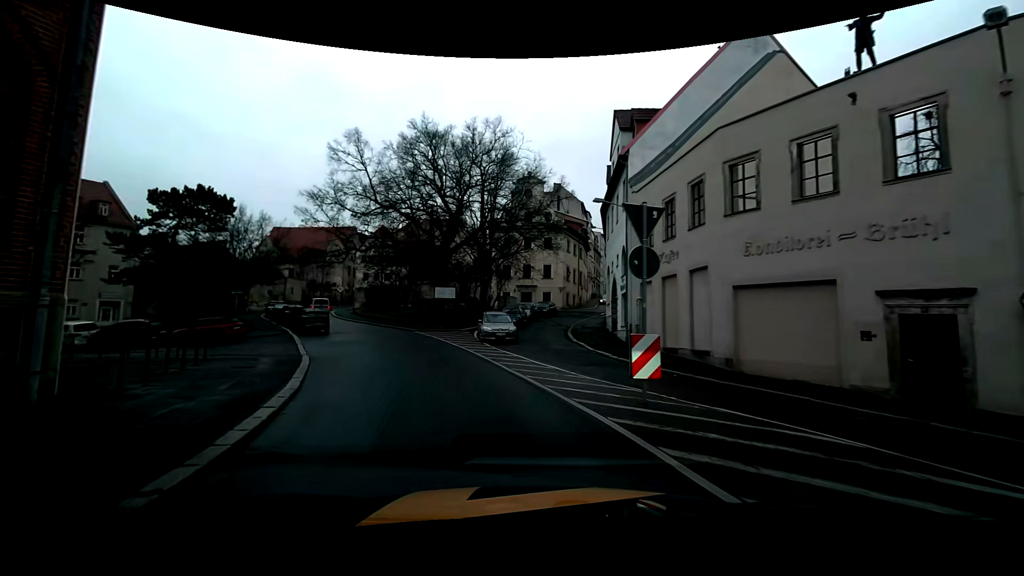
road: primary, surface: asphalt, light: Day
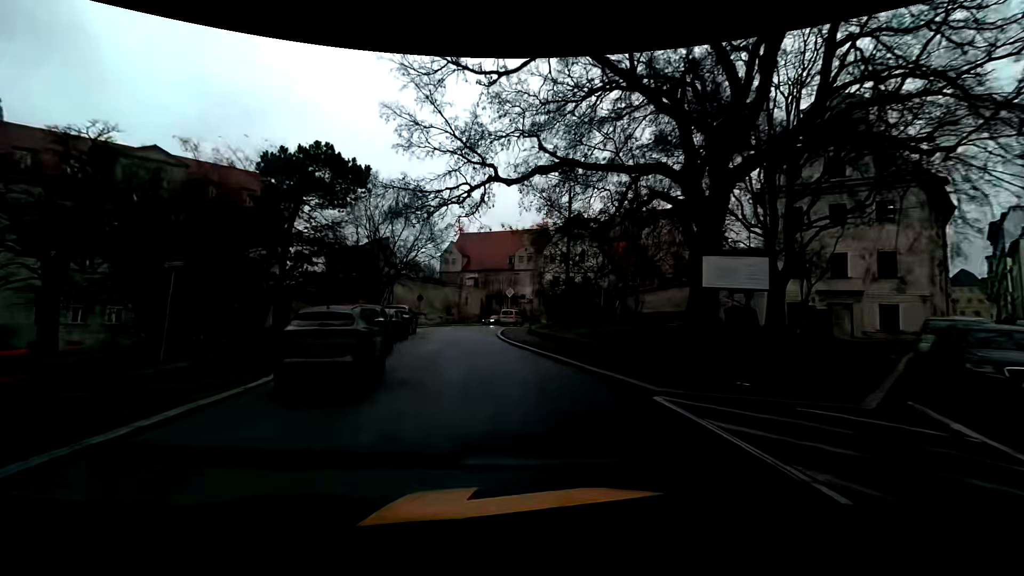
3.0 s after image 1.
(-5.3, +24.1) m; -22°
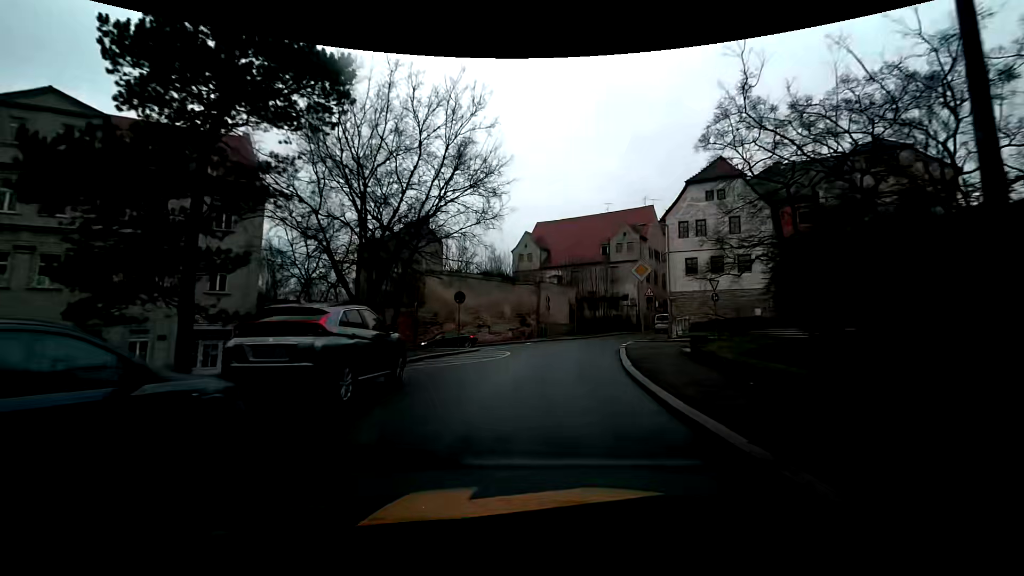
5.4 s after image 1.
(-2.4, +20.9) m; -11°
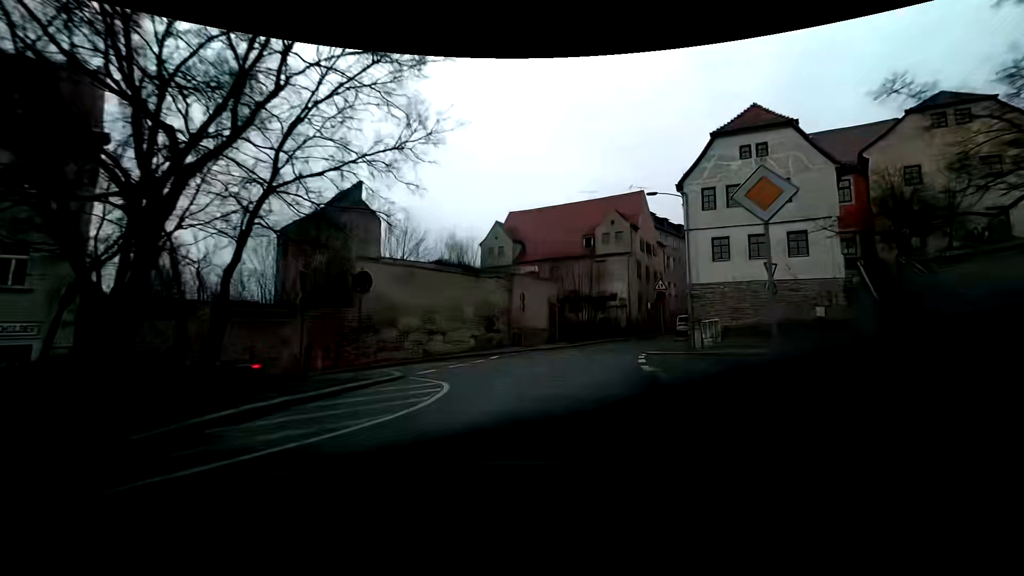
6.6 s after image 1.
(+0.4, +10.6) m; +4°
